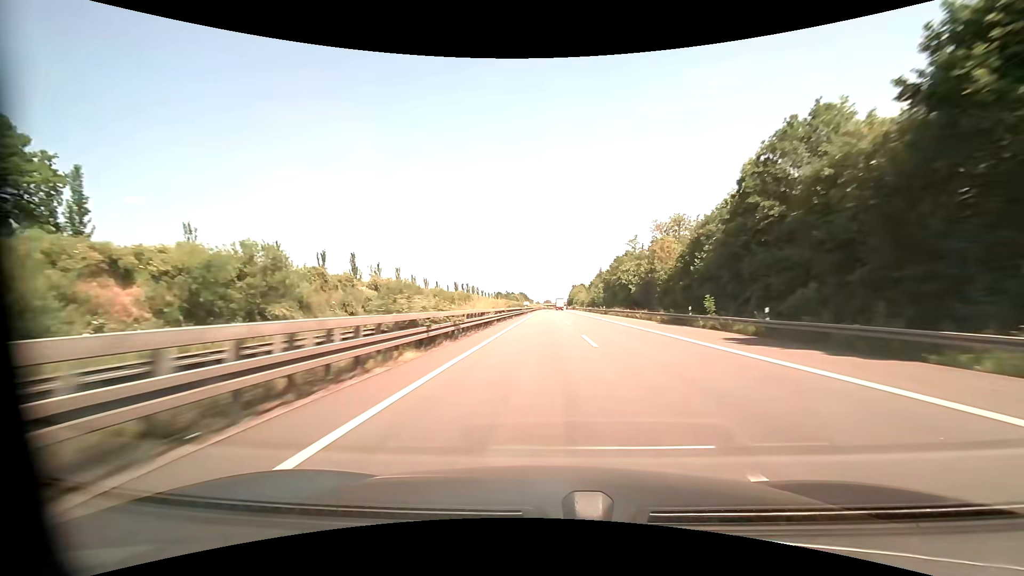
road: motorway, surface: asphalt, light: Day
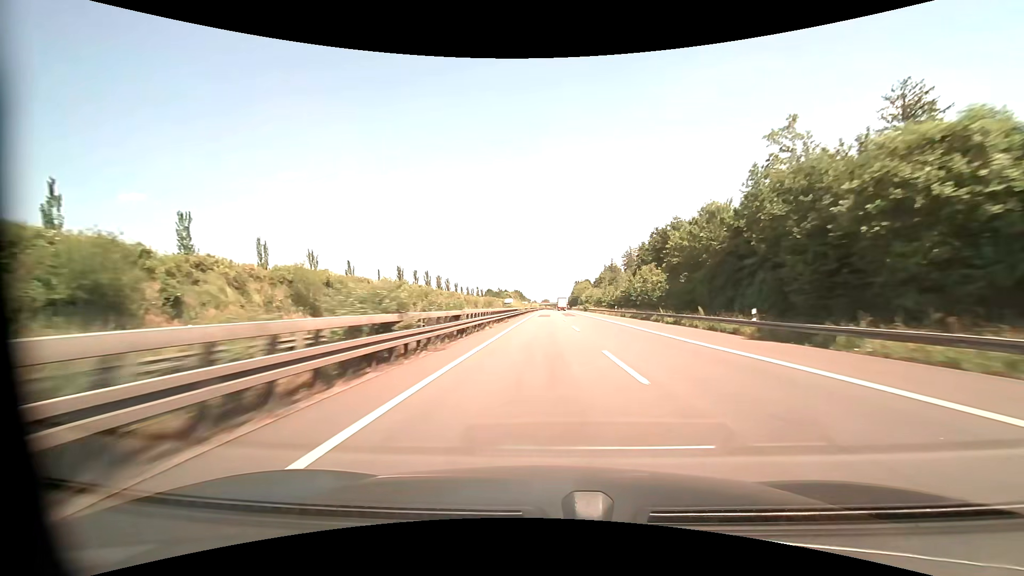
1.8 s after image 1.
(0.0, +62.2) m; 0°
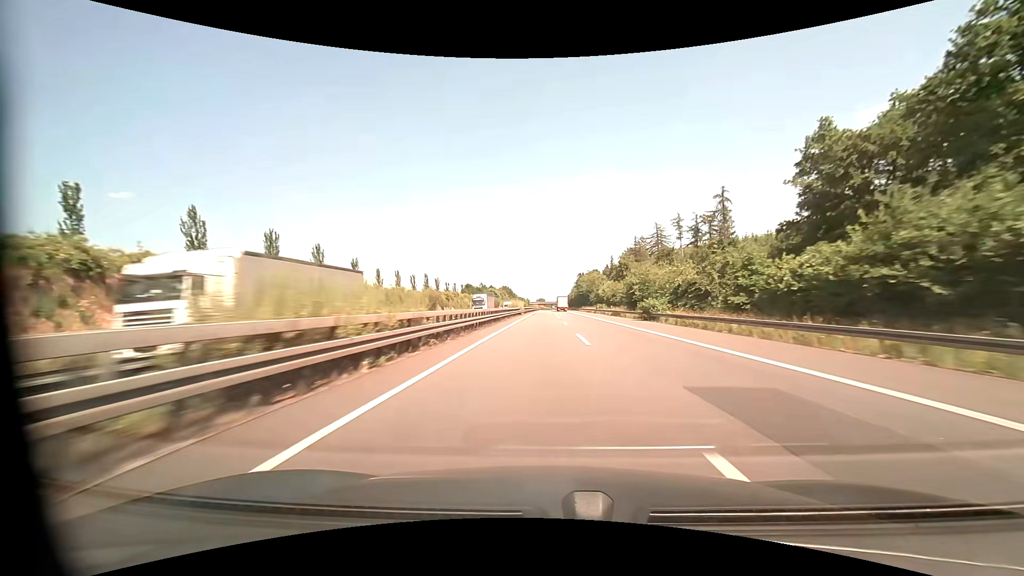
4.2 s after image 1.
(+0.6, +82.9) m; +1°
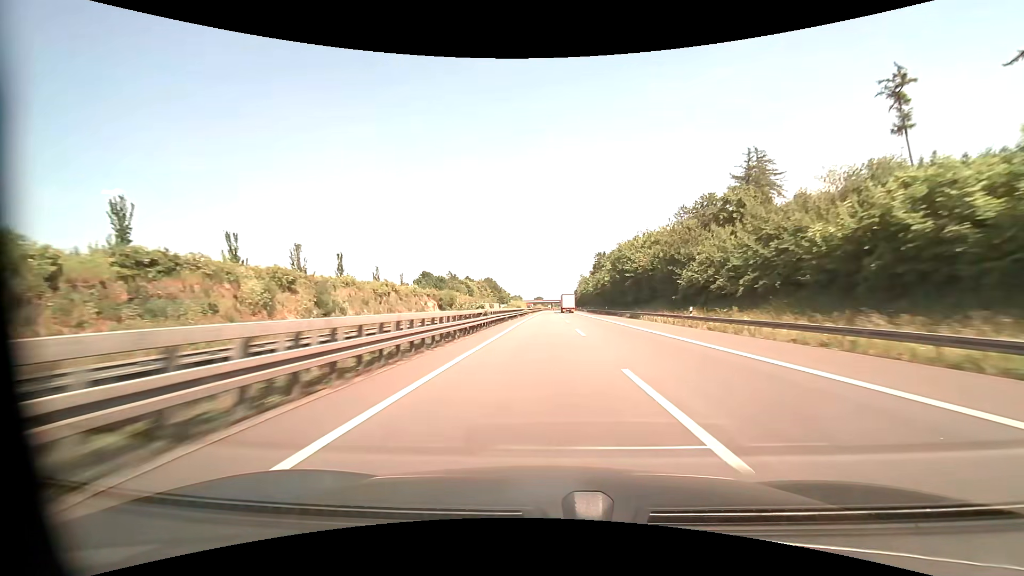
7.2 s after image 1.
(+0.1, +103.4) m; 0°
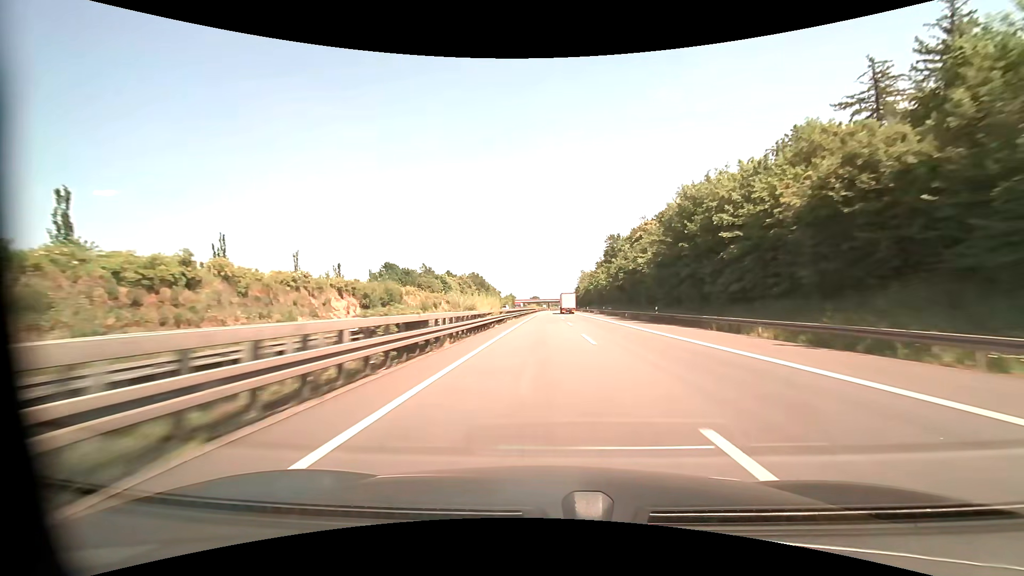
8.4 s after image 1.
(+0.1, +41.3) m; 0°
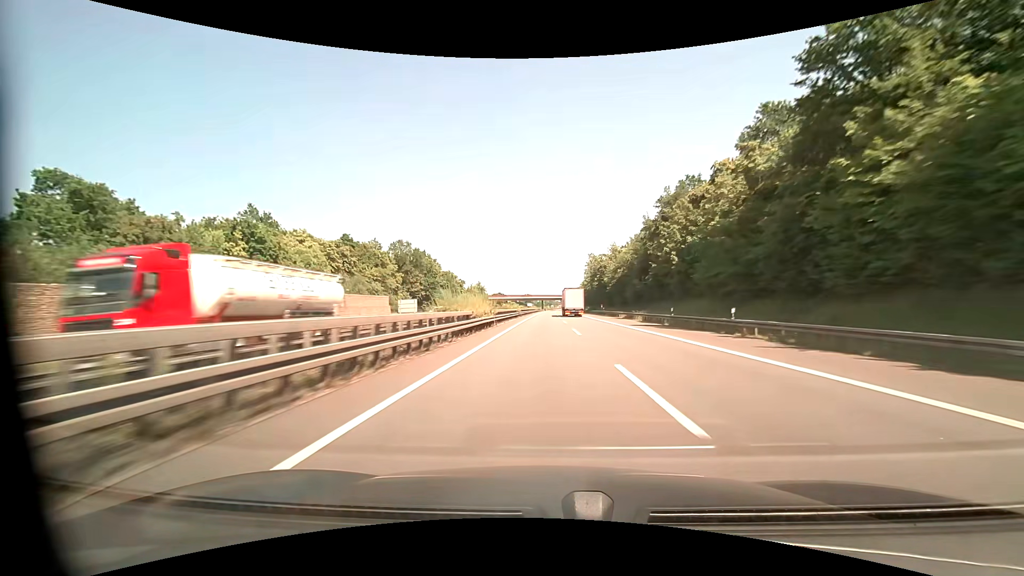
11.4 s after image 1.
(+0.9, +103.3) m; +1°
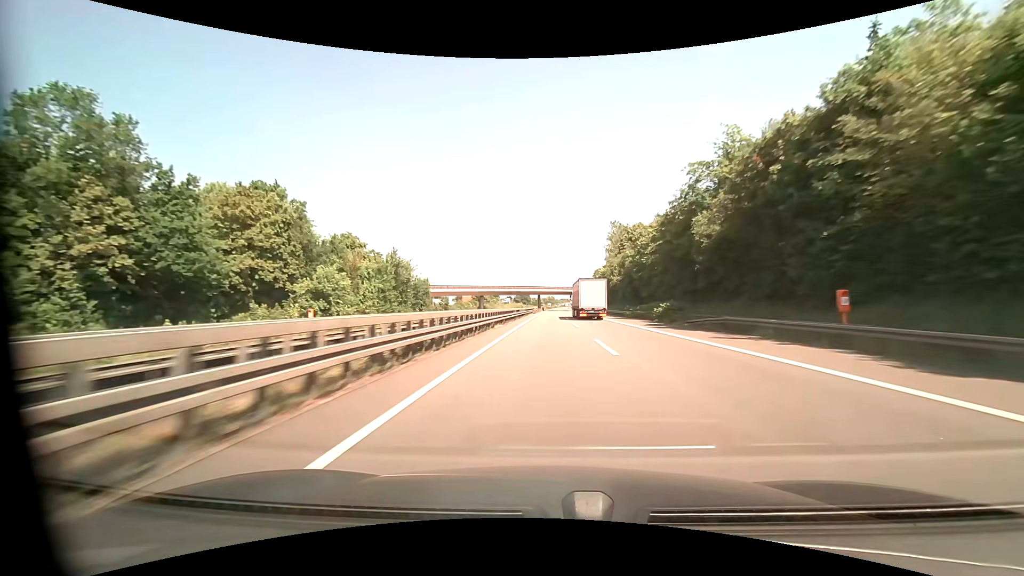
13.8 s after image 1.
(0.0, +82.7) m; 0°
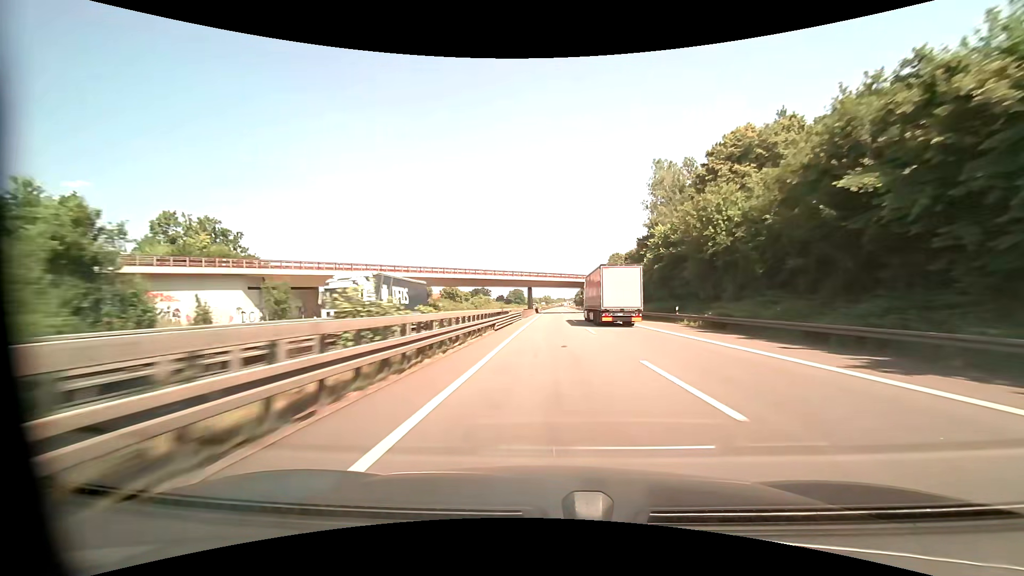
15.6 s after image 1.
(+0.2, +62.1) m; 0°
(0, +10) (0, +20) (0, +30) (0, +40) (+1, +50) (+1, +60) (+1, +70) (+1, +80) (+1, +90) (+2, +100) m
